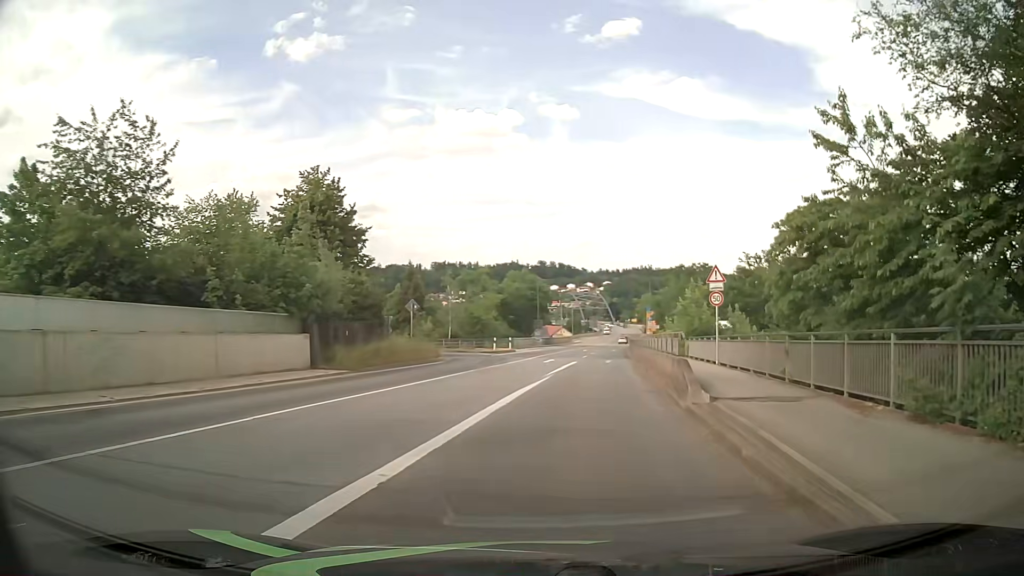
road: primary_link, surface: asphalt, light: Day
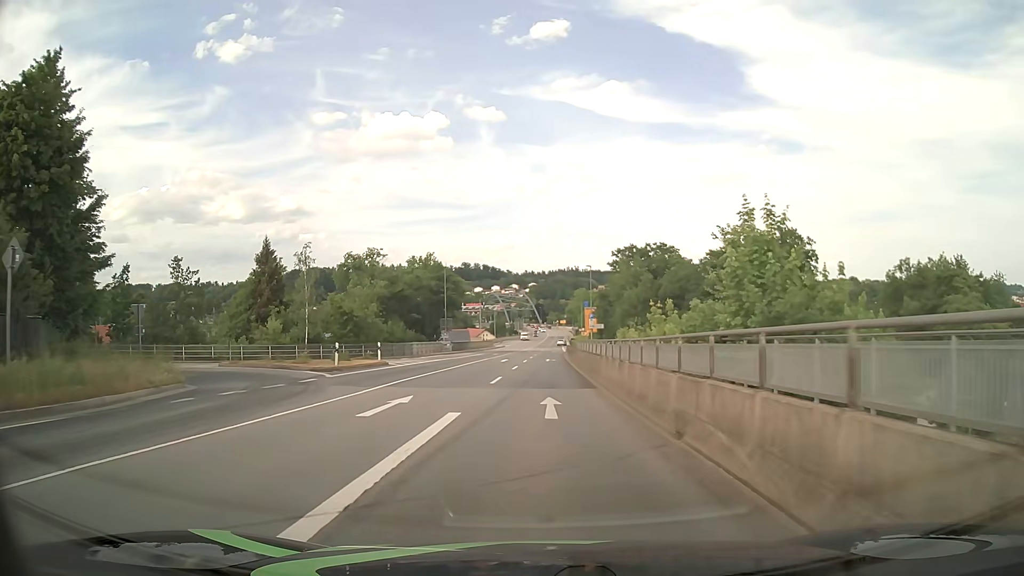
(+2.1, +25.7) m; +6°
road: primary
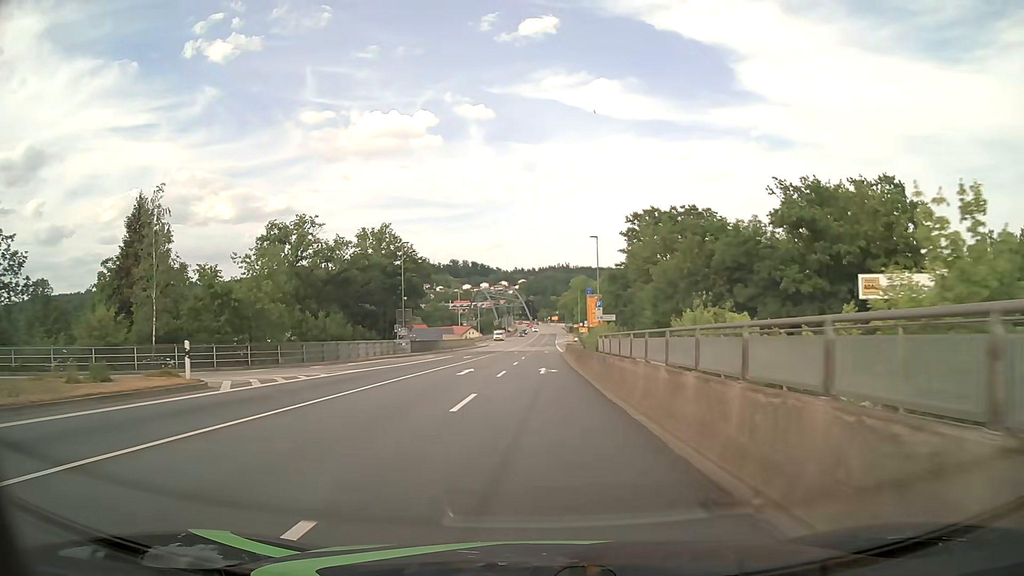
(+0.1, +21.9) m; +1°
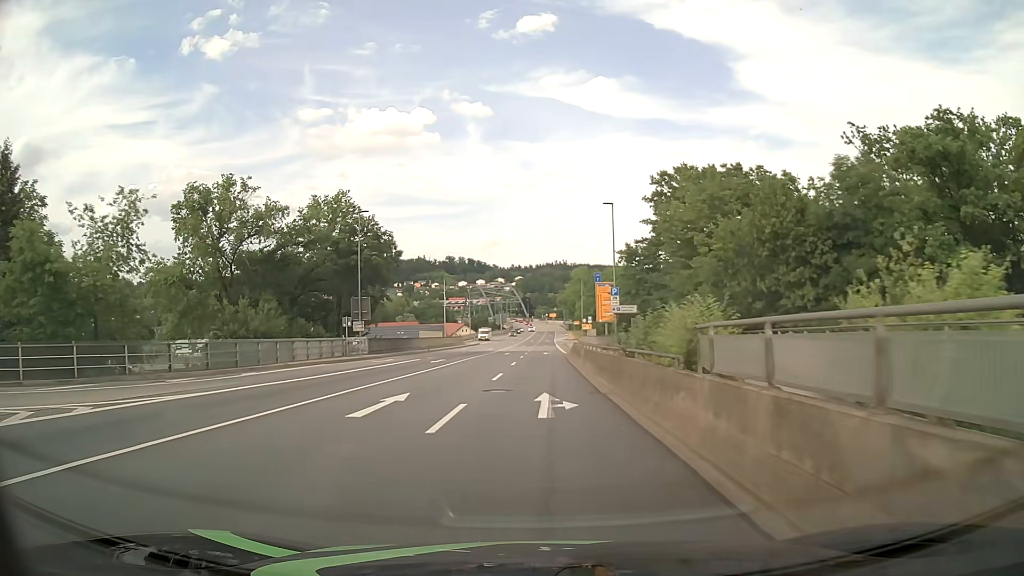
(0.0, +15.1) m; 0°
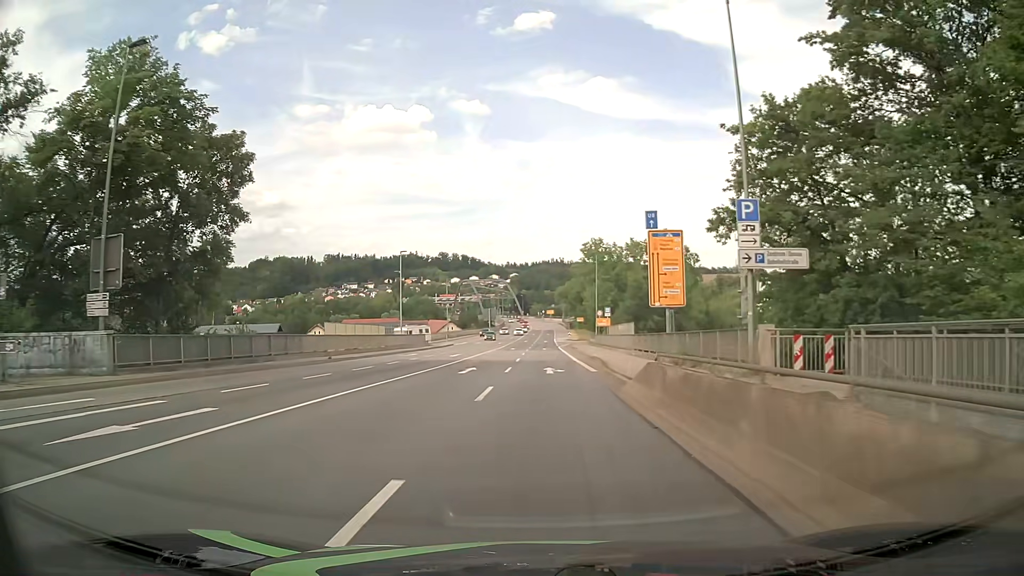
(+0.1, +31.2) m; 0°
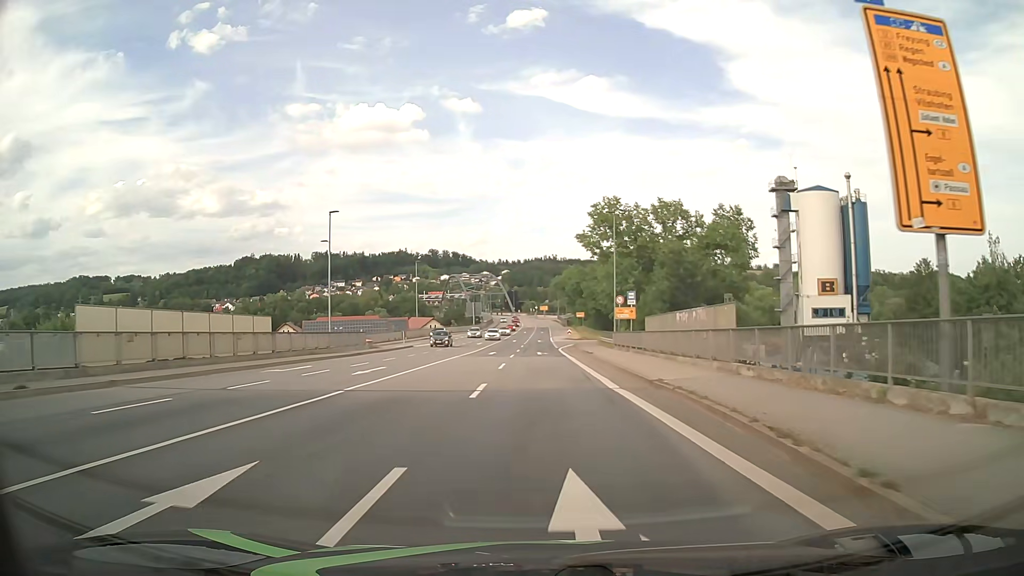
(+0.1, +23.3) m; +1°
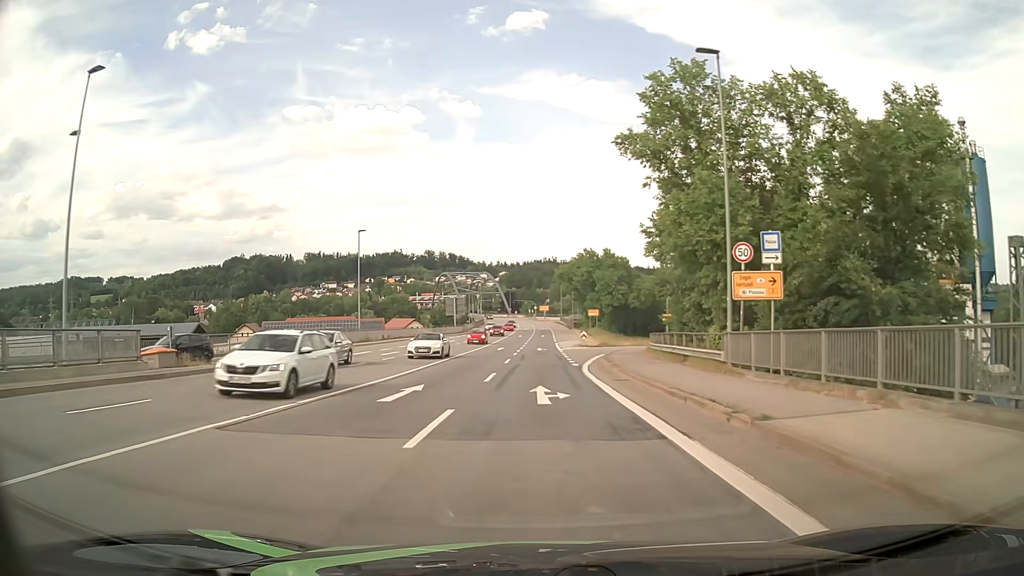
(0.0, +30.4) m; 0°
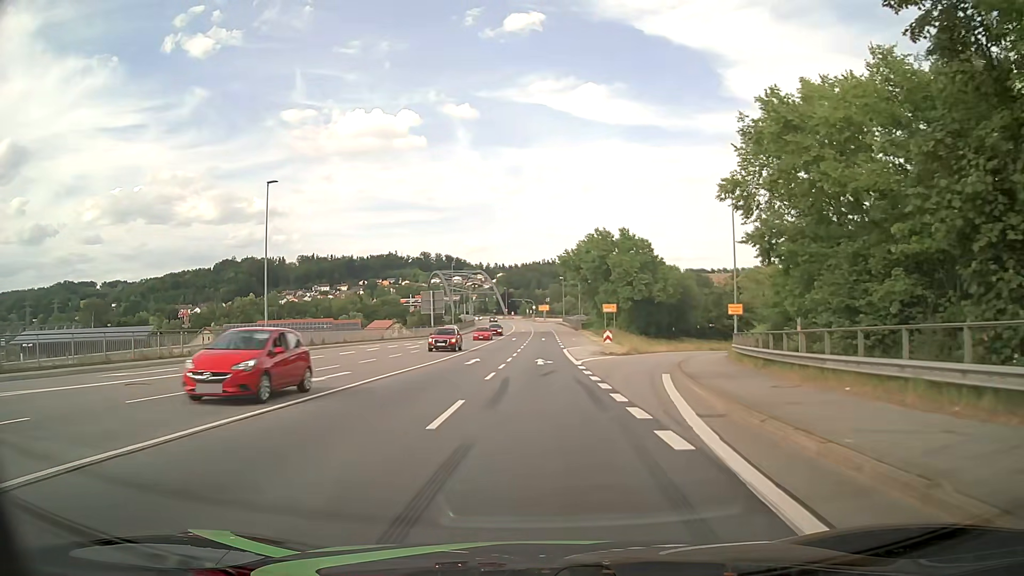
(0.0, +22.5) m; 0°
(0, +10) (0, +20) (0, +30) (0, +40) (0, +50) (+1, +60) (+1, +70) (+1, +80) (+1, +90) (+1, +100) m
